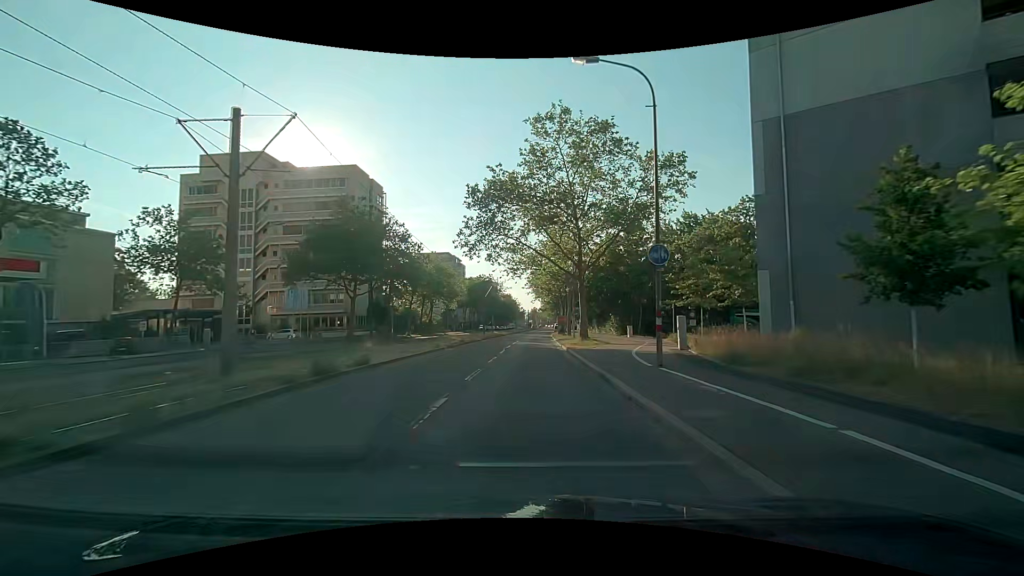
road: tertiary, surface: asphalt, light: Day
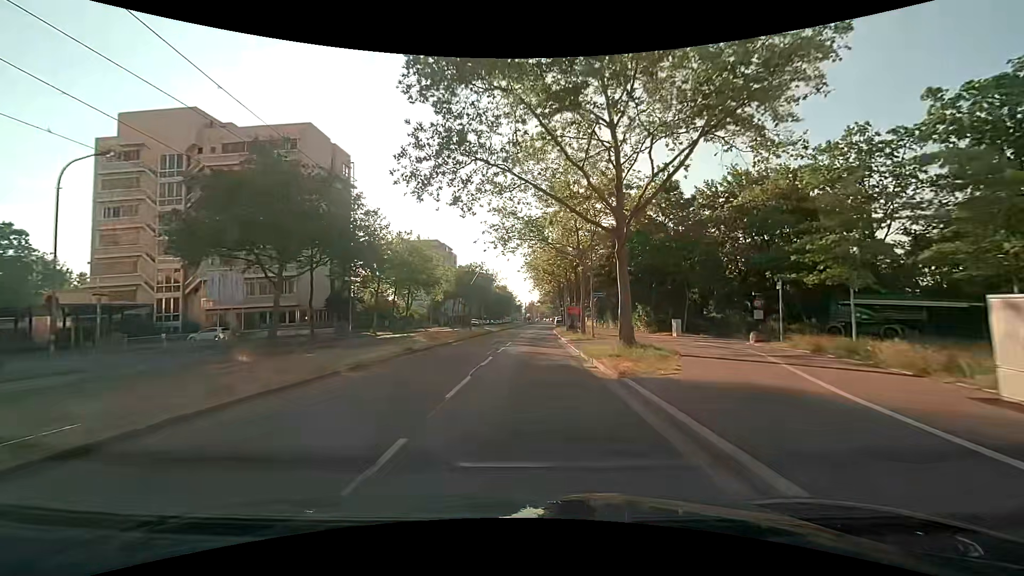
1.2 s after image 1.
(0.0, +15.2) m; 0°
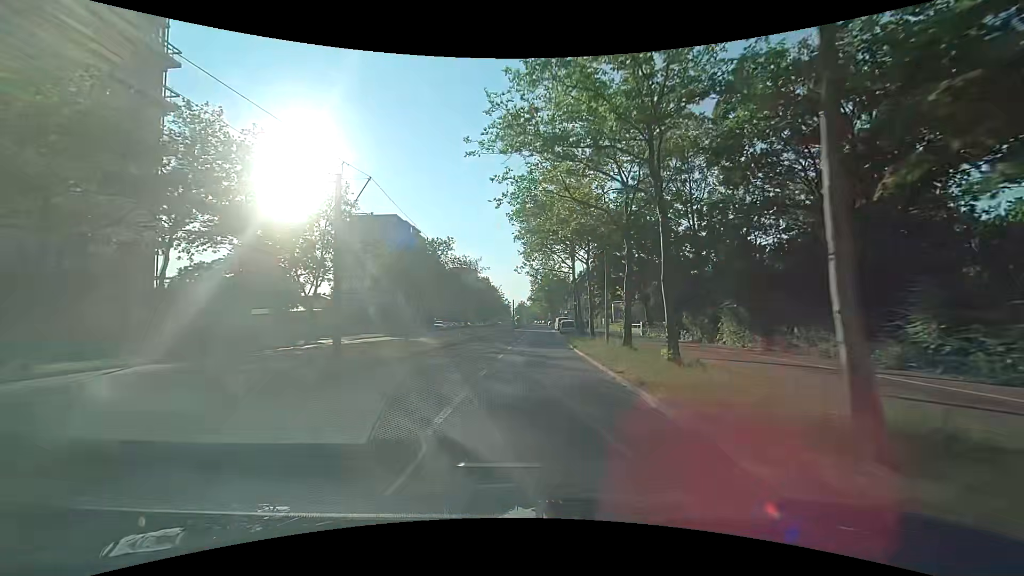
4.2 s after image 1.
(+0.3, +38.5) m; +1°
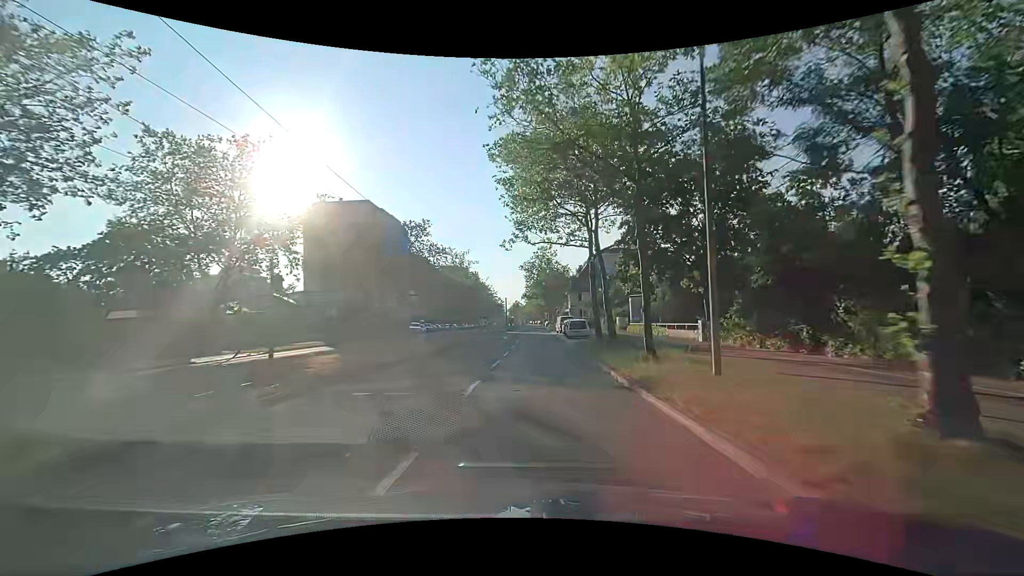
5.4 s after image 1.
(+0.1, +15.4) m; +1°
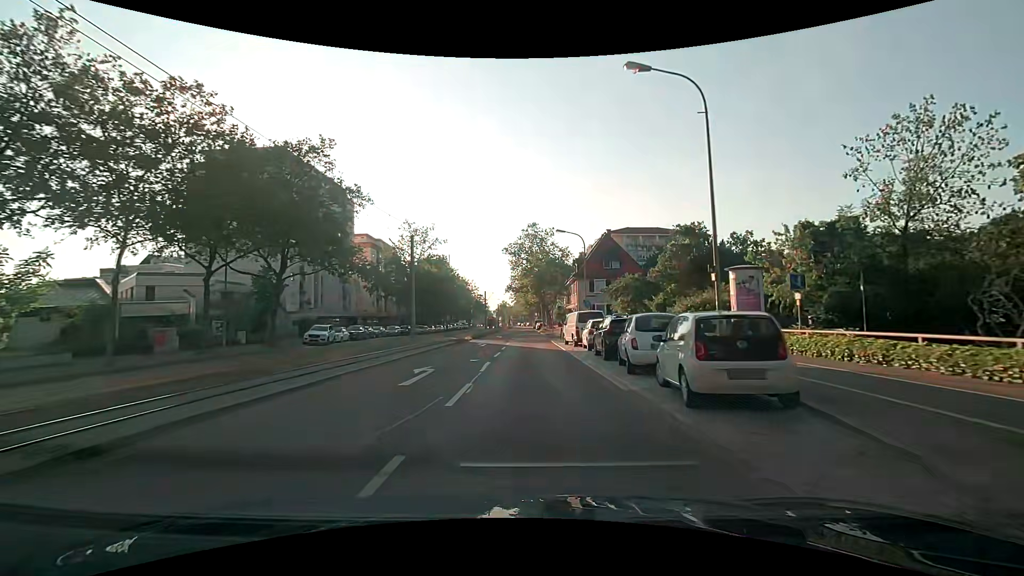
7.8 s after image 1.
(+0.2, +30.5) m; +1°
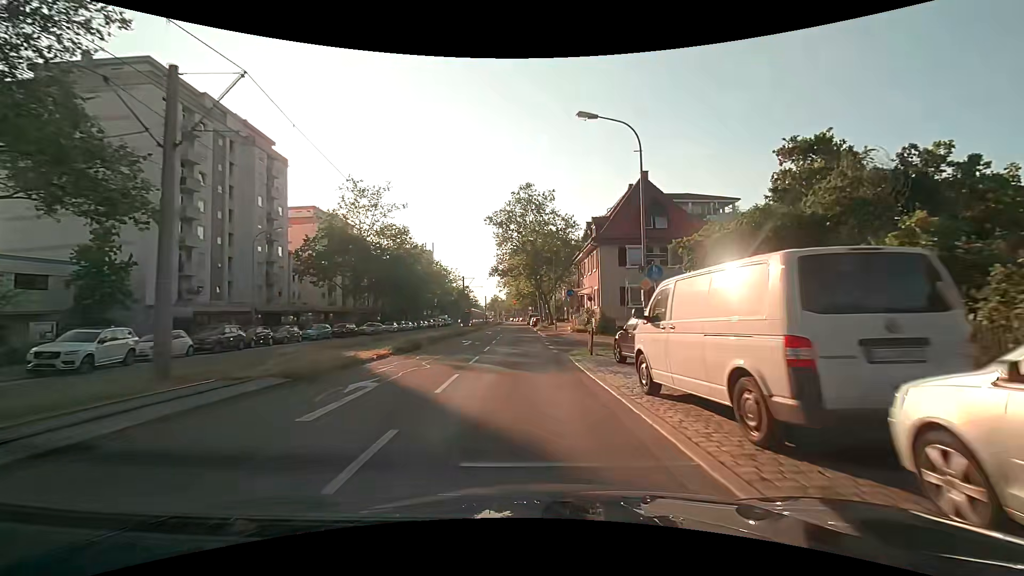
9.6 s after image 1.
(+0.1, +23.0) m; +1°
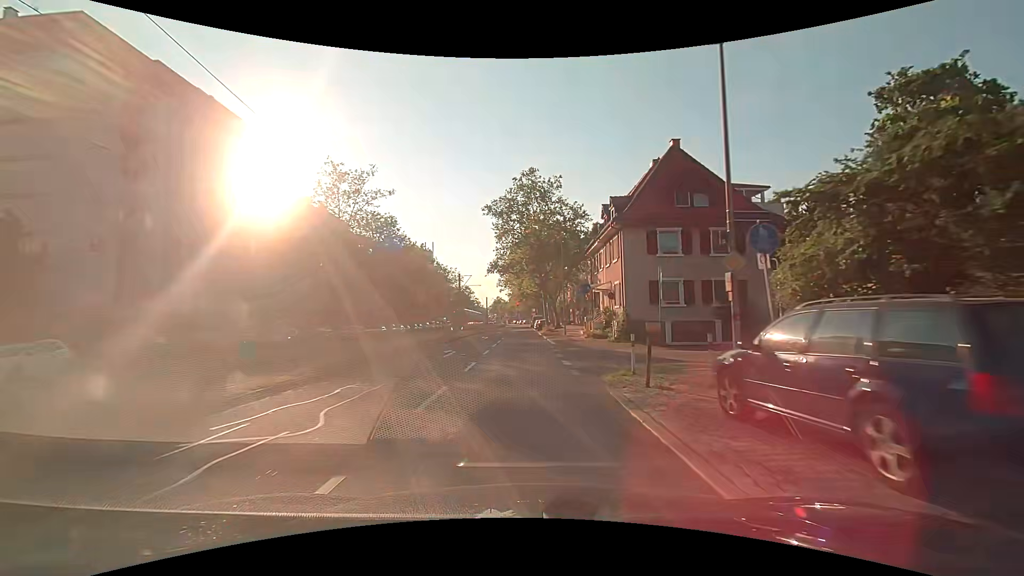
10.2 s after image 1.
(-0.1, +7.7) m; -1°
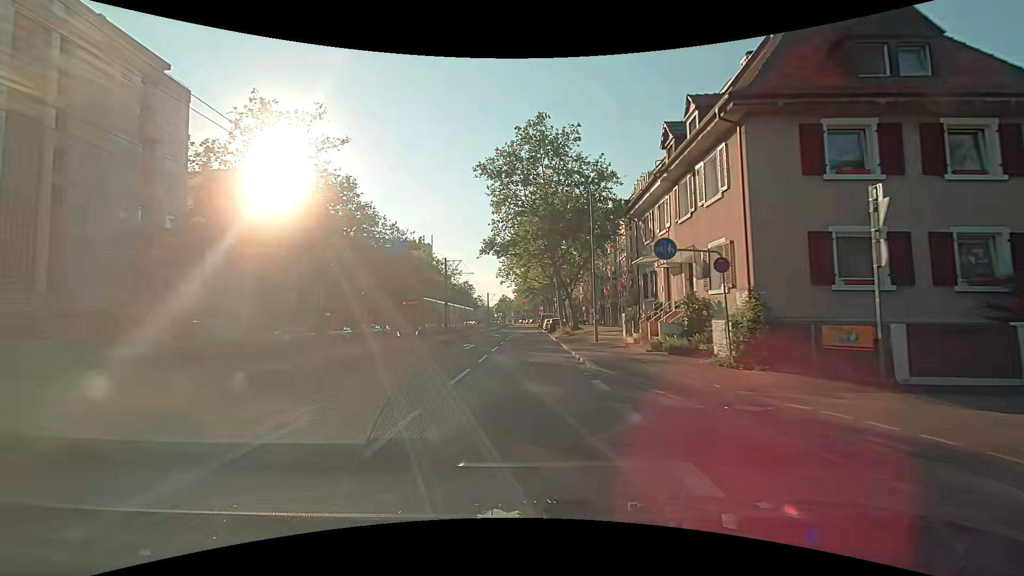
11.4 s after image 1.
(-0.1, +15.4) m; -1°
(0, +10) (0, +20) (0, +30) (-1, +40) (-1, +50) (-2, +60) (-2, +70) (-3, +80) (-3, +90) (-3, +100) m
